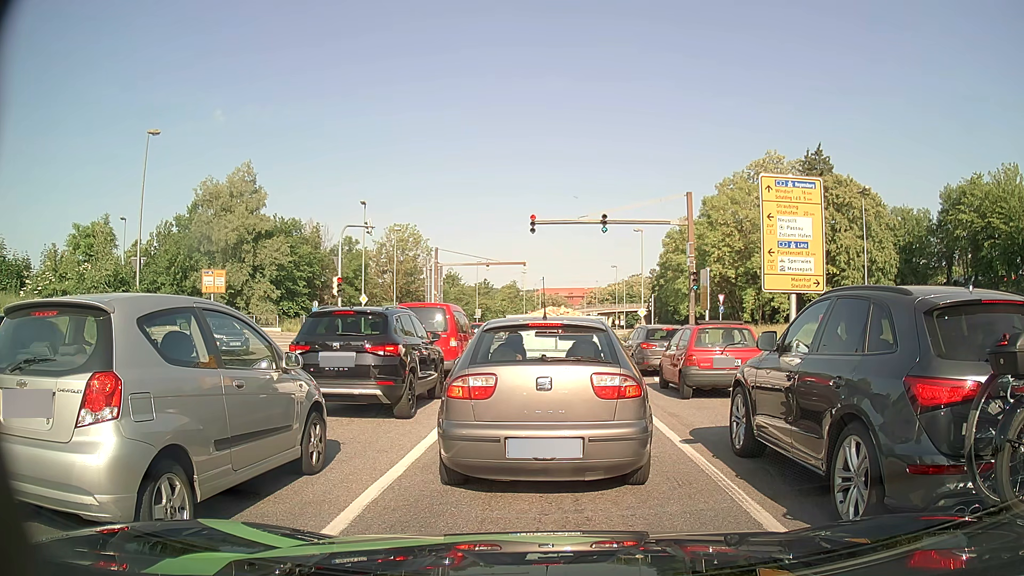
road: primary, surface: asphalt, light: Day
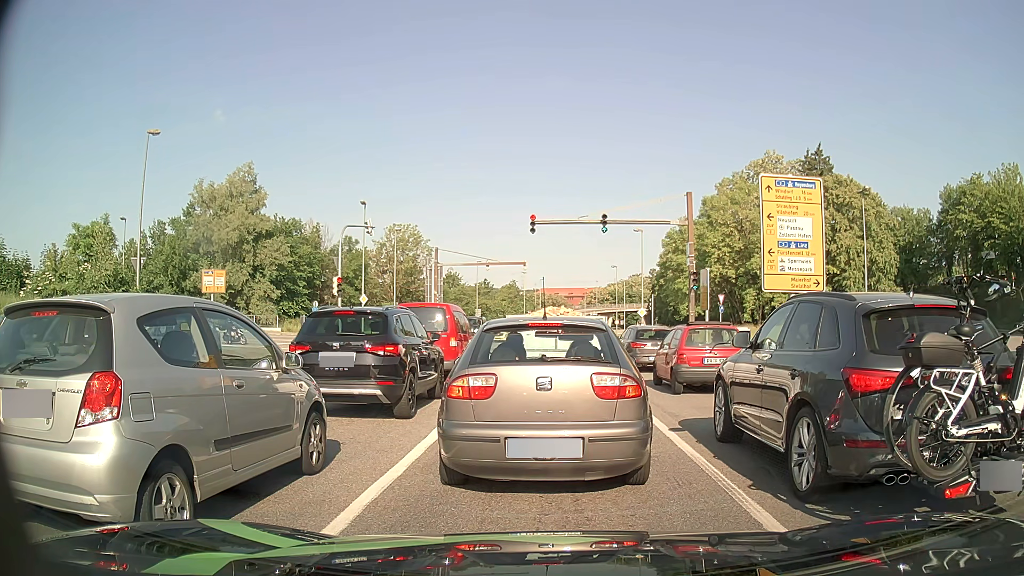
(0.0, 0.0) m; 0°
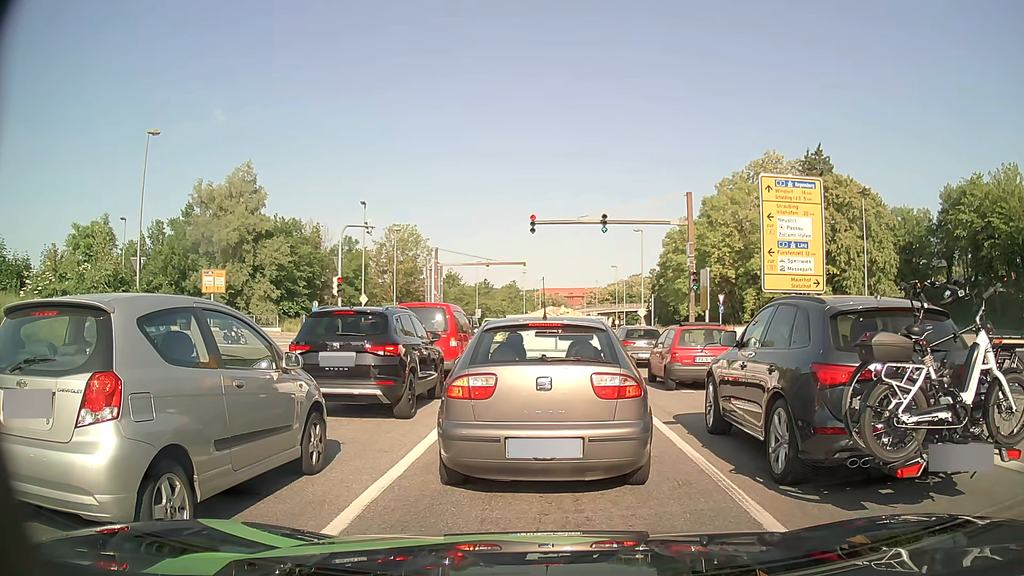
(0.0, 0.0) m; 0°
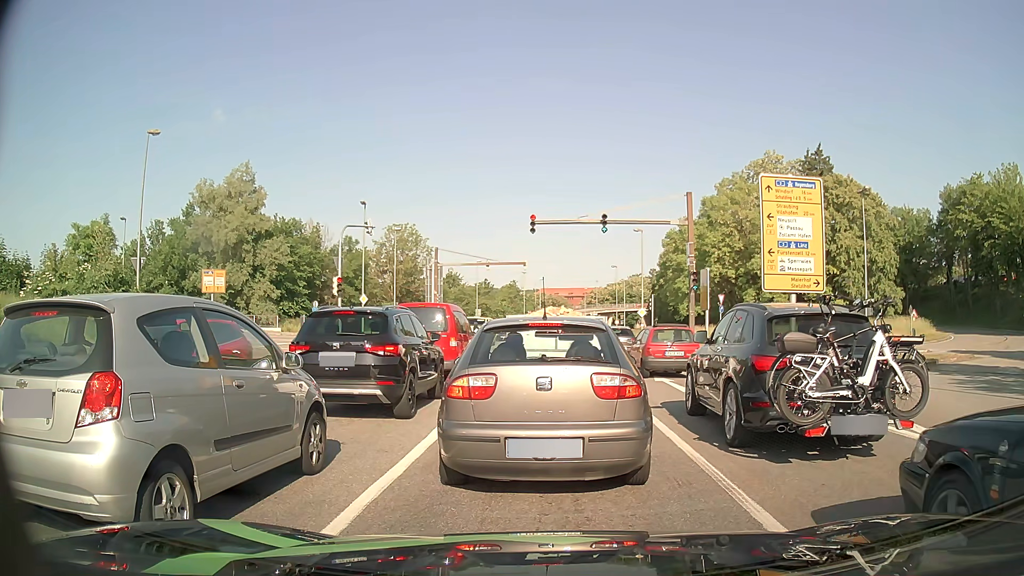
(0.0, 0.0) m; 0°
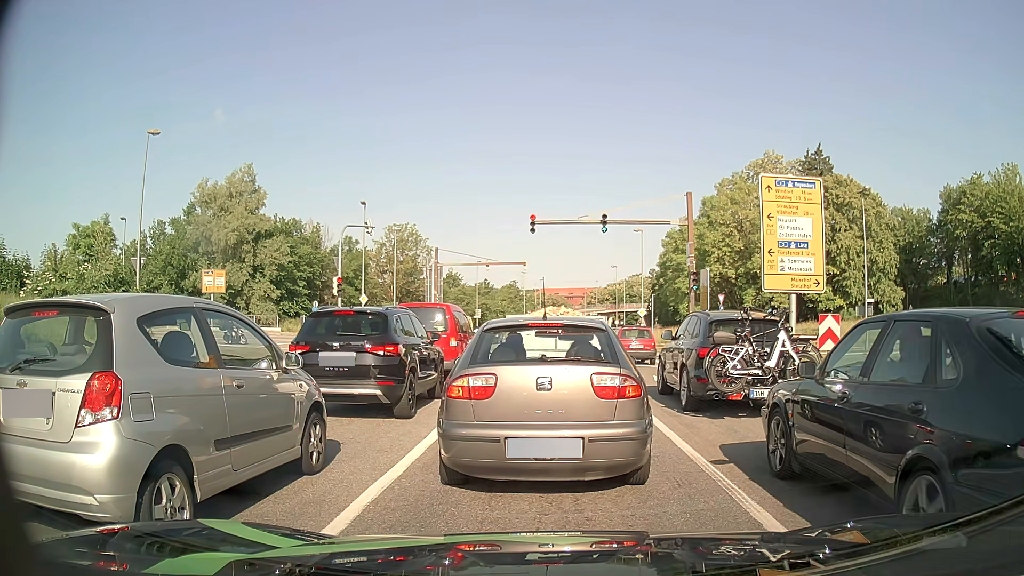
(0.0, 0.0) m; 0°
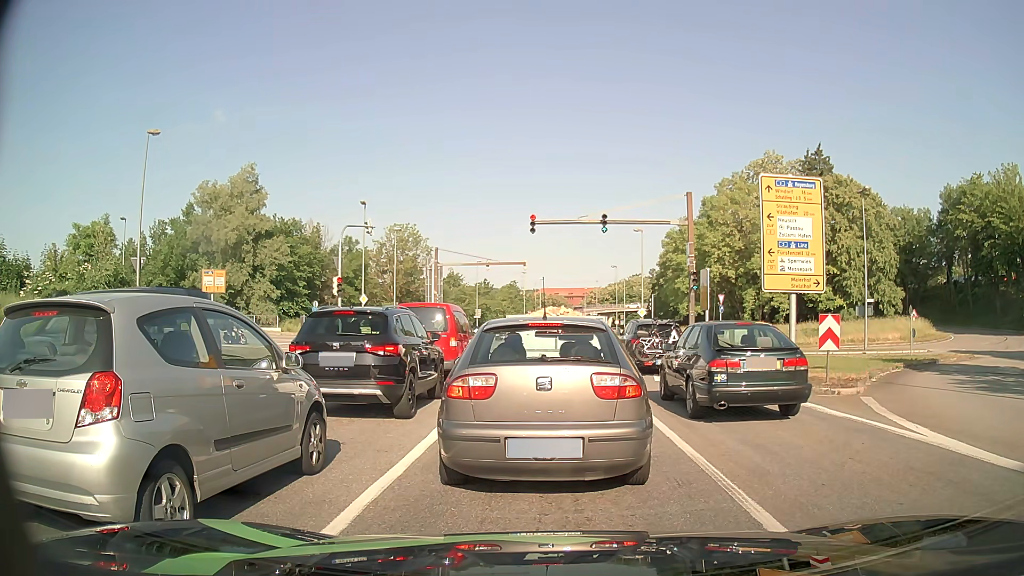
(0.0, 0.0) m; 0°
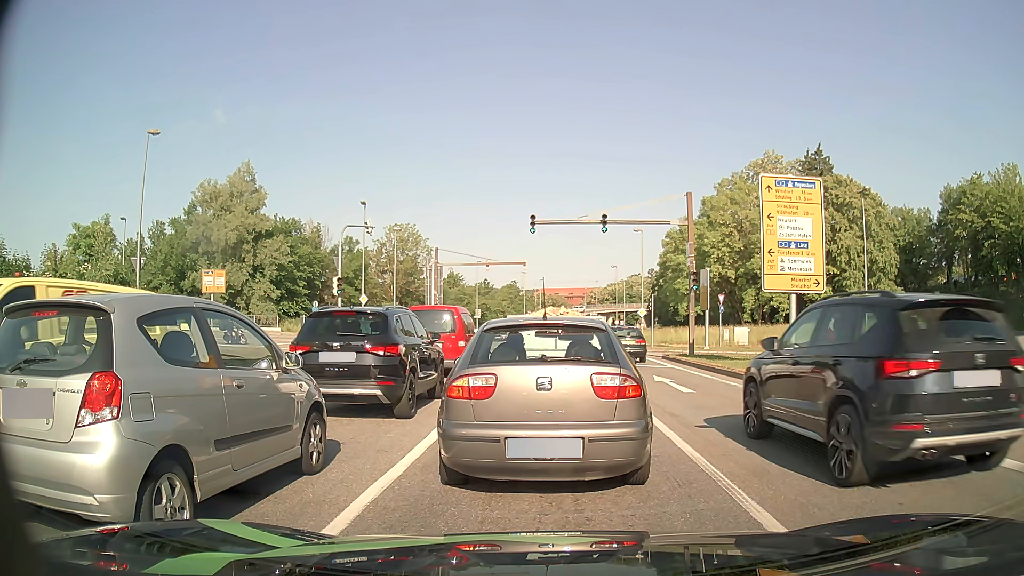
(0.0, 0.0) m; 0°
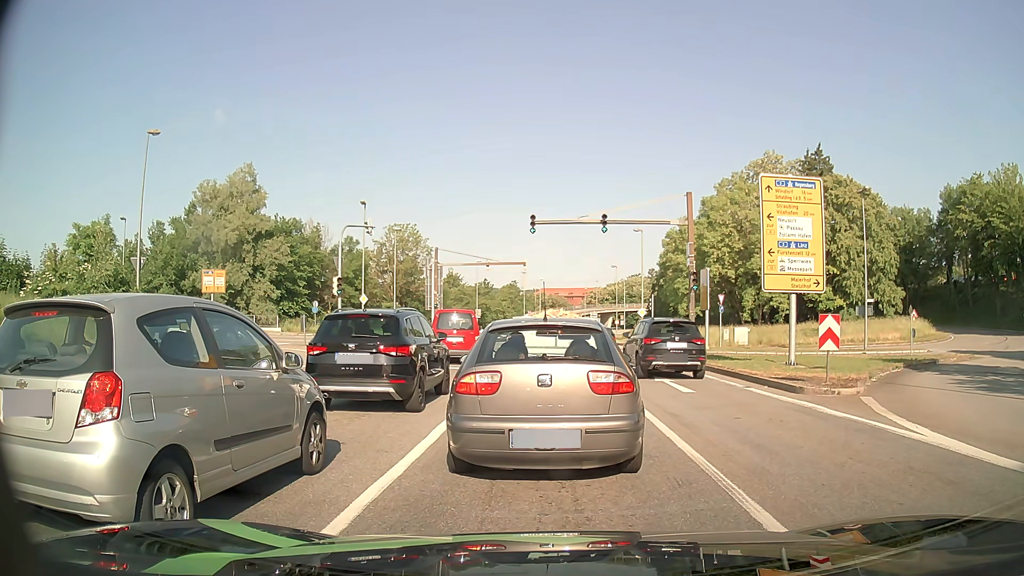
(0.0, 0.0) m; 0°
(0, +10) (0, +20) (0, +30) (-2, +40) (-10, +46) (-20, +47) (-30, +48) (-39, +49) (-49, +51) (-59, +52) m
